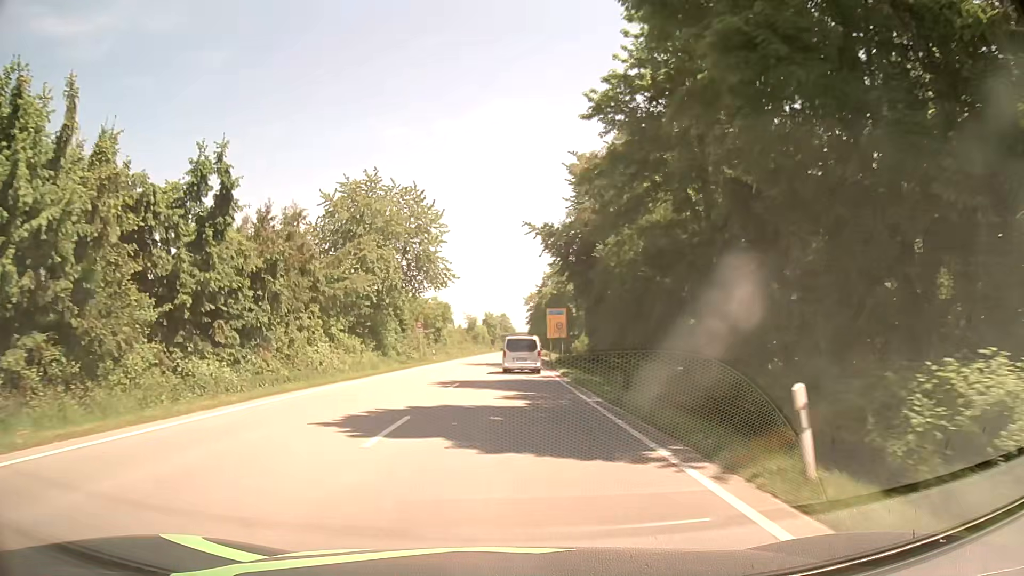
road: primary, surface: asphalt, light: Day
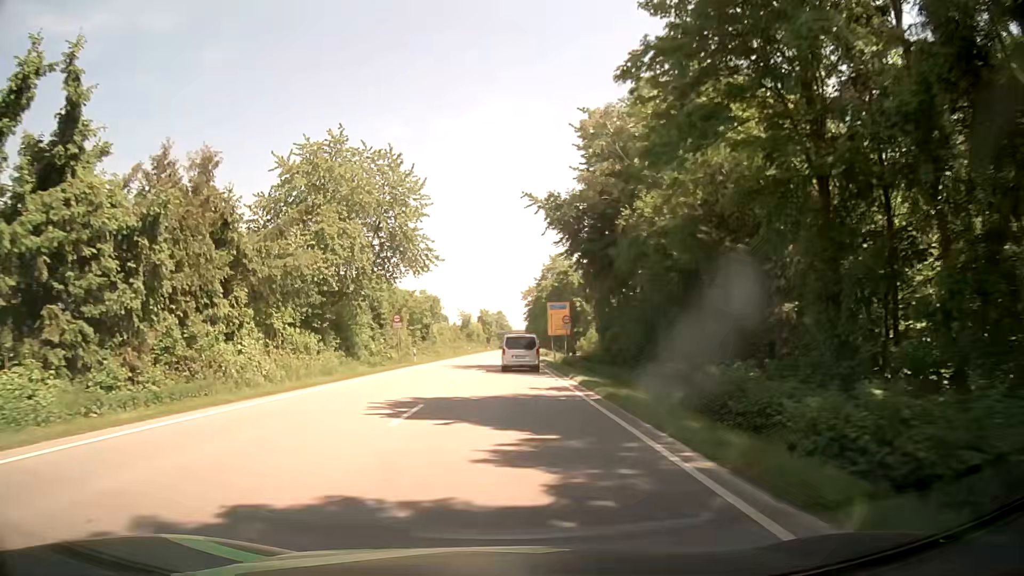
(0.0, +9.7) m; 0°
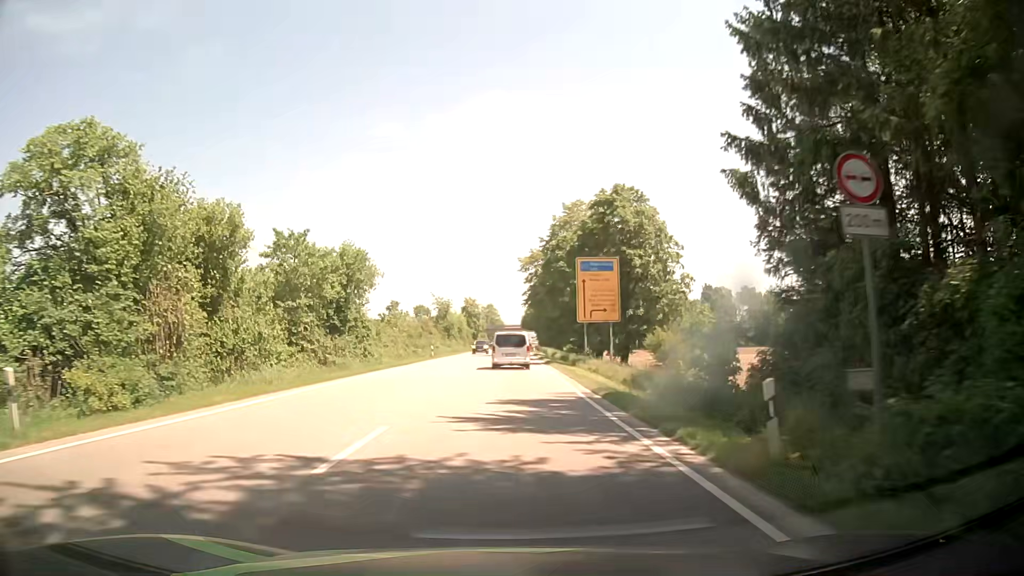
(+0.5, +39.7) m; +1°
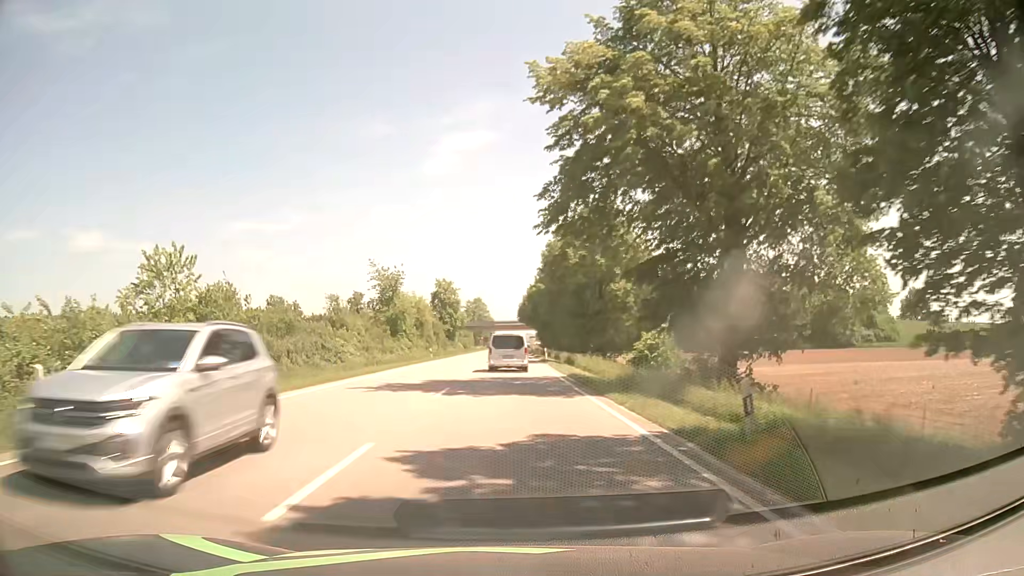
(+0.2, +49.4) m; +1°
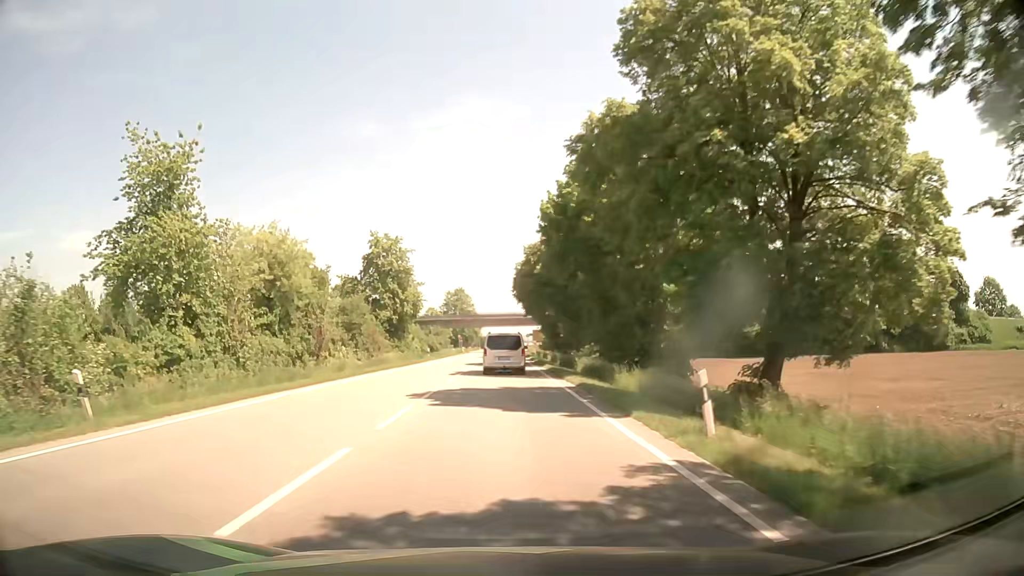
(+0.5, +48.1) m; +1°
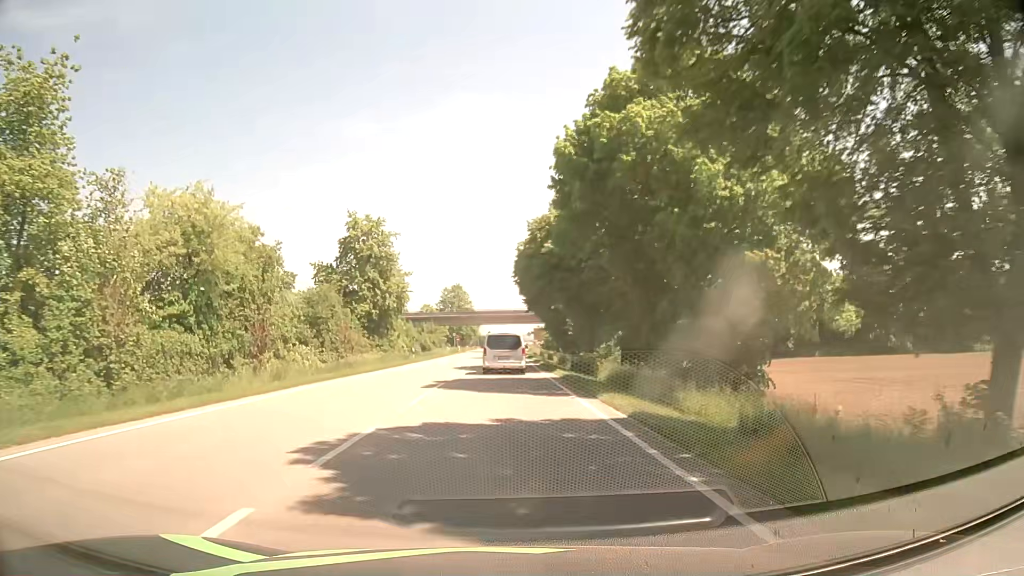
(0.0, +9.4) m; 0°
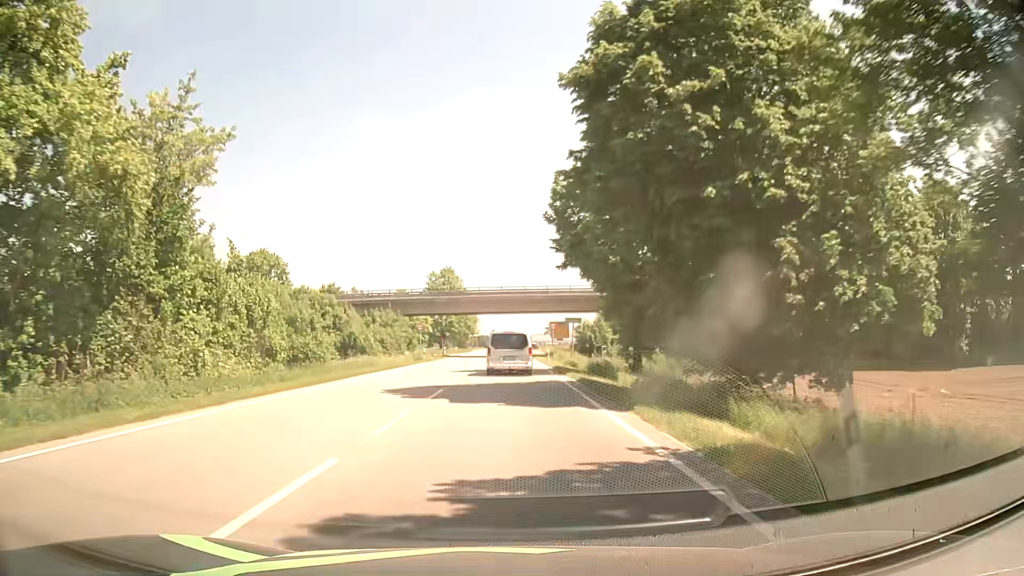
(-0.1, +45.3) m; 0°
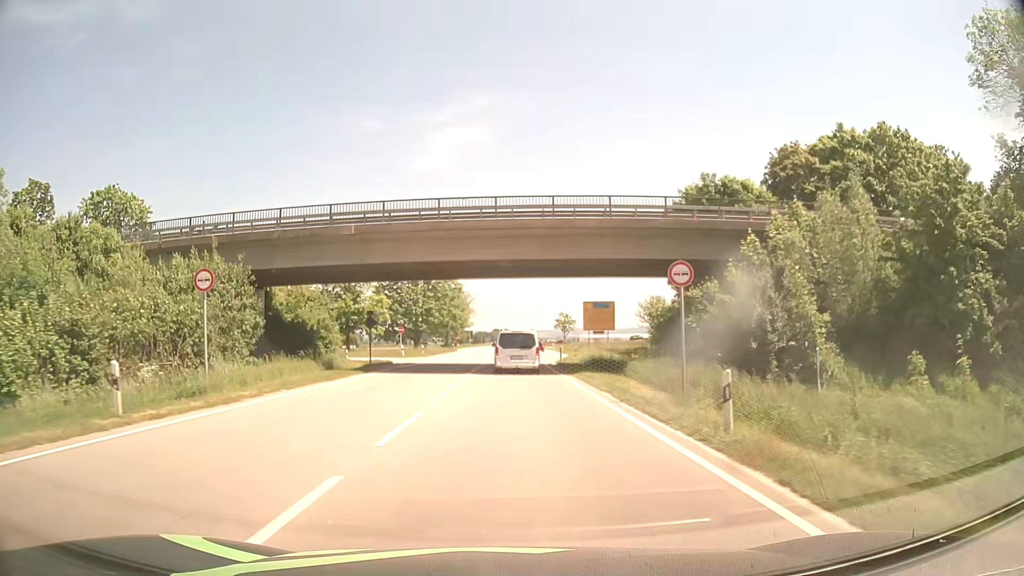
(-0.4, +43.0) m; -1°
(0, +10) (0, +20) (0, +30) (0, +40) (0, +50) (+1, +60) (+1, +70) (+1, +80) (+1, +90) (+1, +100) m
